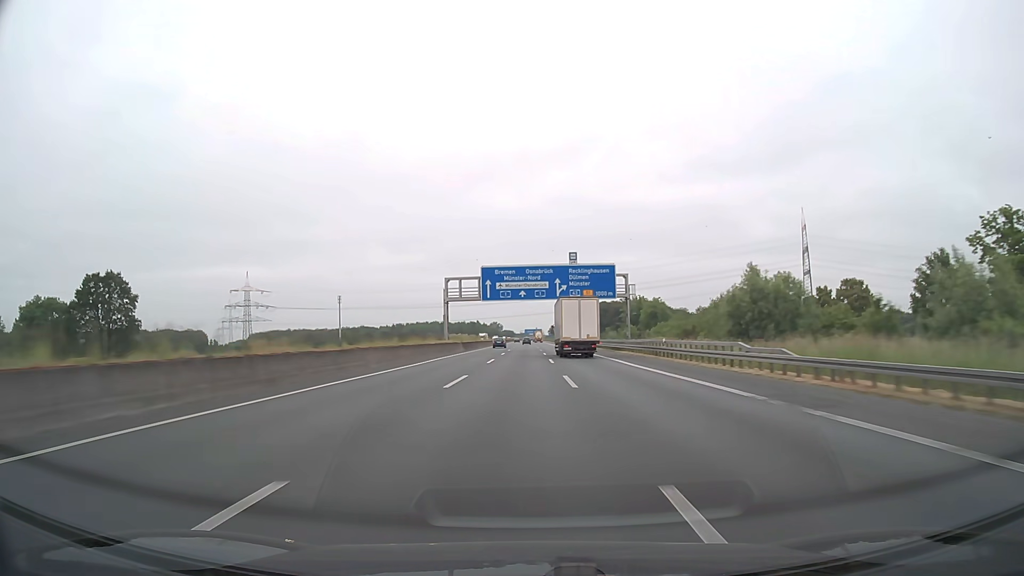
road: motorway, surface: asphalt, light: Day
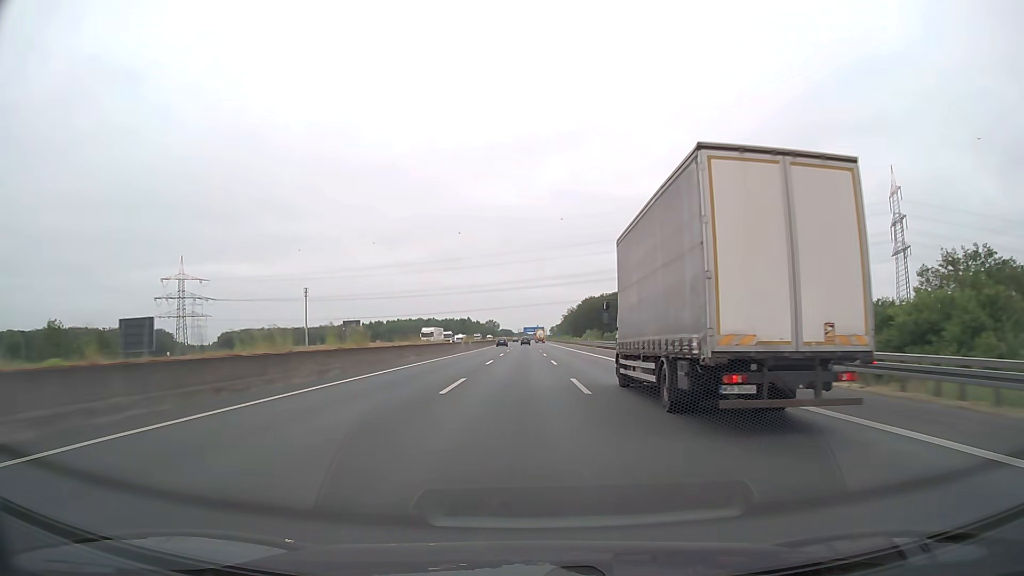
(-0.2, +93.5) m; 0°
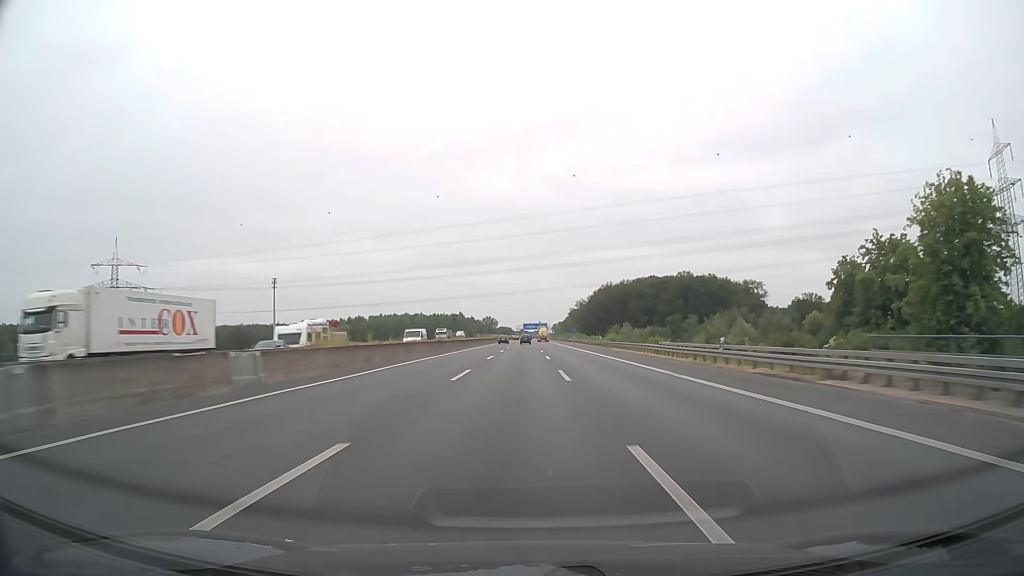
(0.0, +68.6) m; 0°
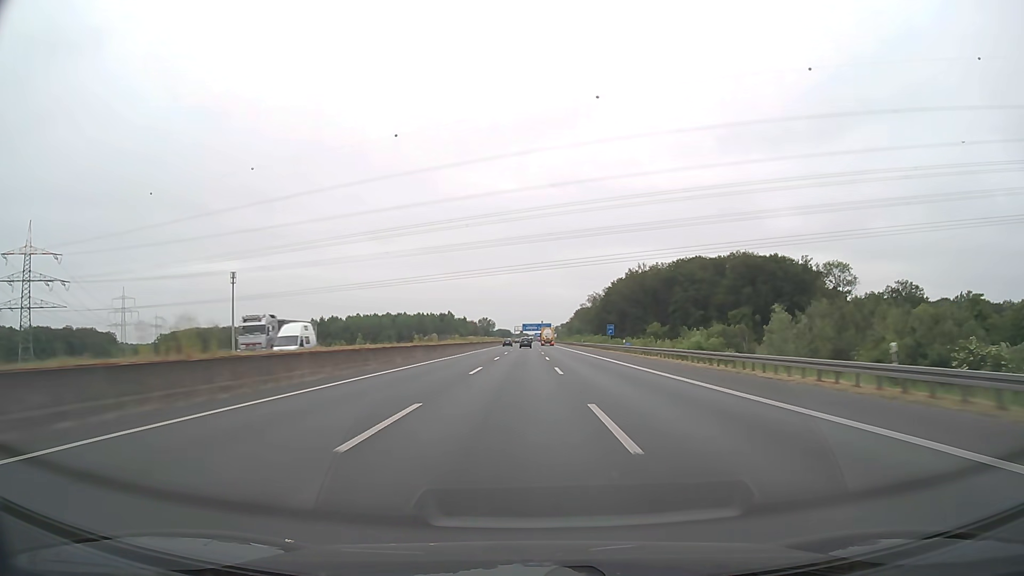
(0.0, +67.3) m; 0°
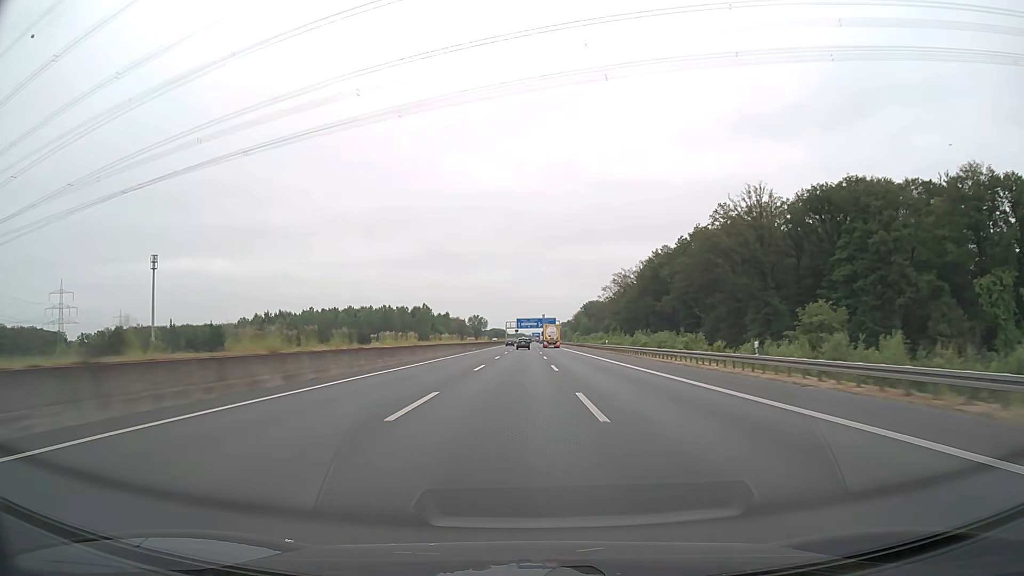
(+0.2, +88.4) m; 0°
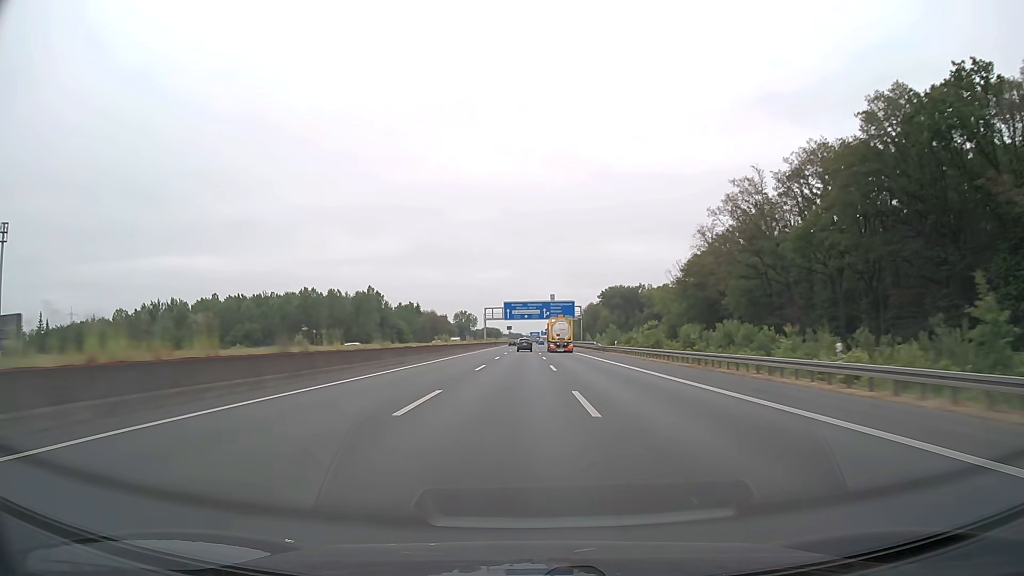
(+0.1, +108.8) m; 0°
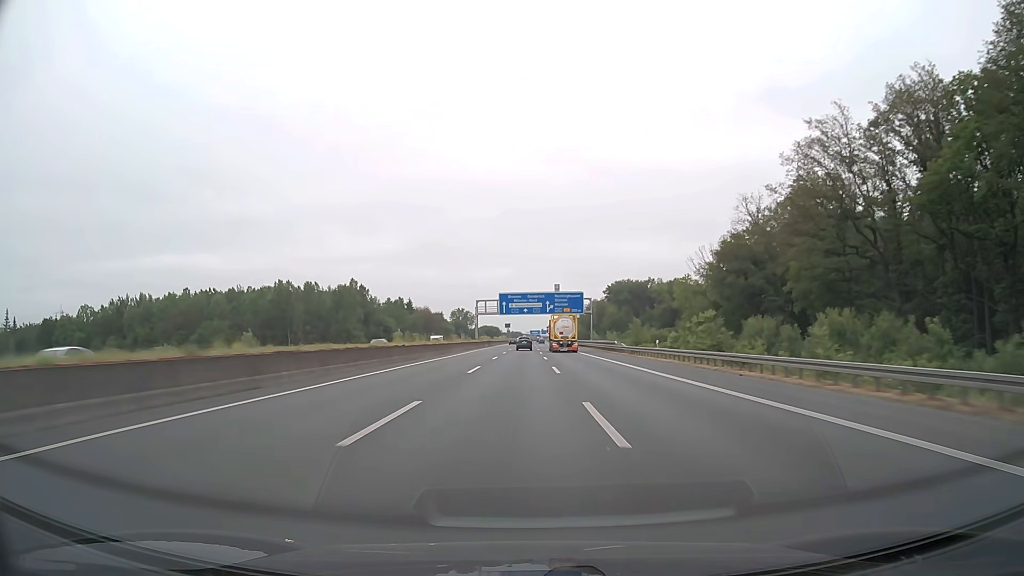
(0.0, +21.8) m; 0°
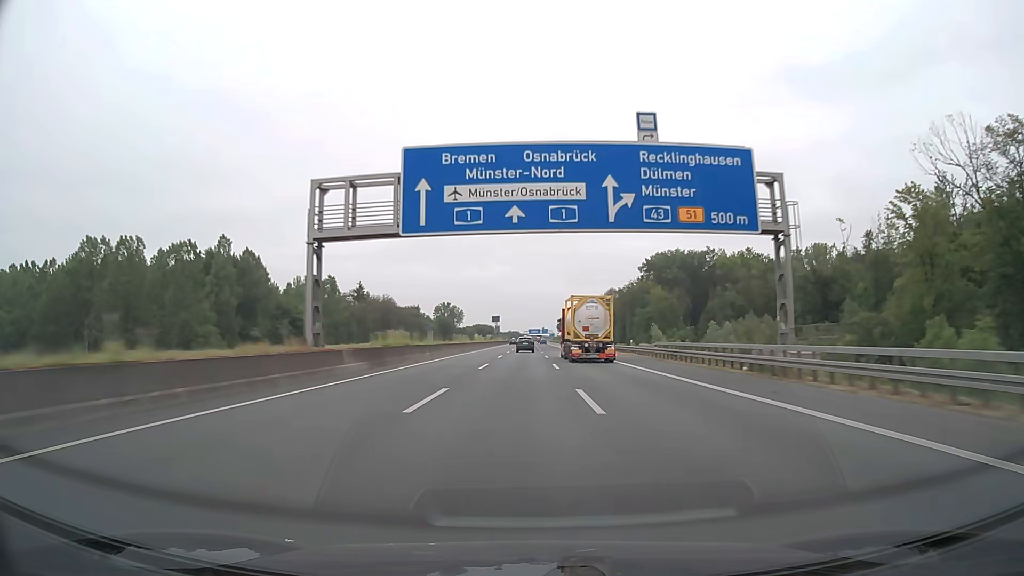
(0.0, +87.5) m; 0°
(0, +10) (0, +20) (0, +30) (0, +40) (0, +50) (0, +60) (0, +70) (0, +80) (0, +90) (0, +100) m
